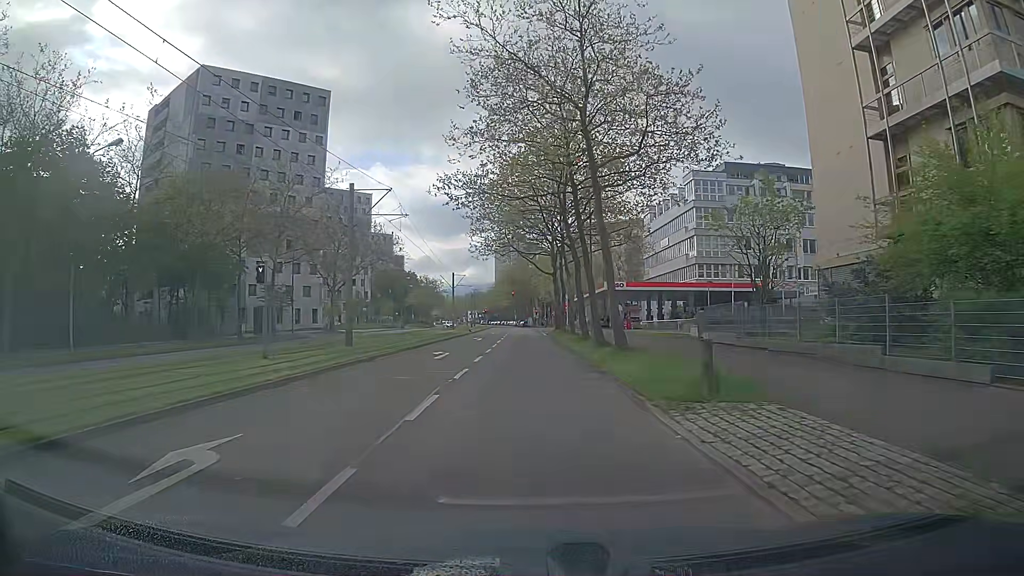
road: tertiary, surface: asphalt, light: Day
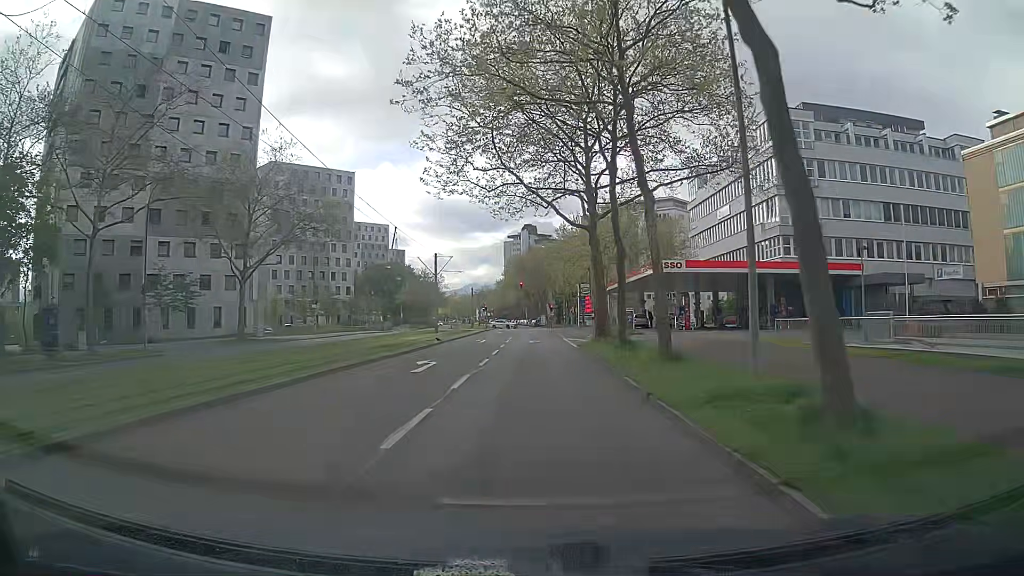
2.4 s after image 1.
(-0.3, +25.9) m; -2°
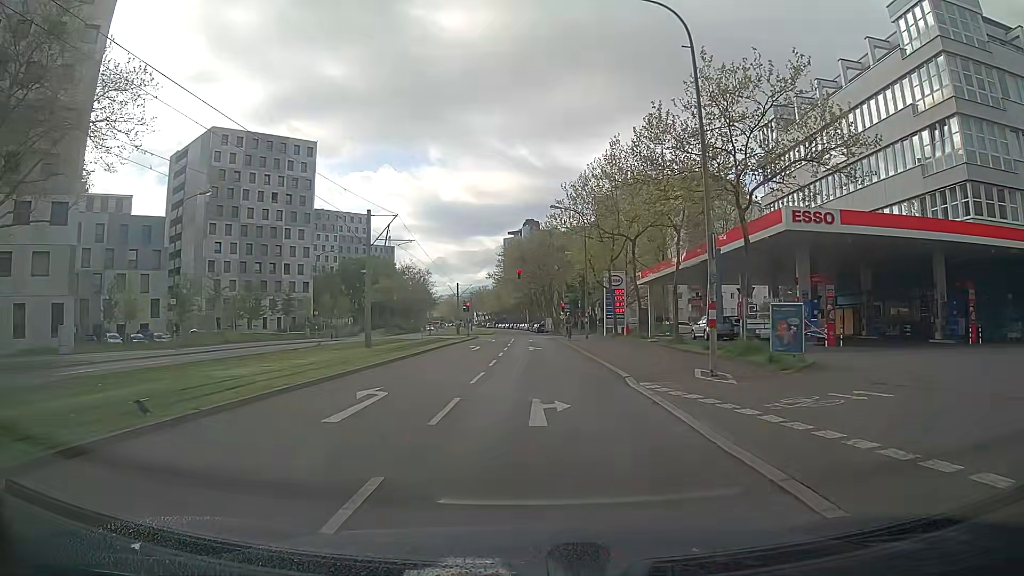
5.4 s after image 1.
(+0.3, +27.7) m; 0°
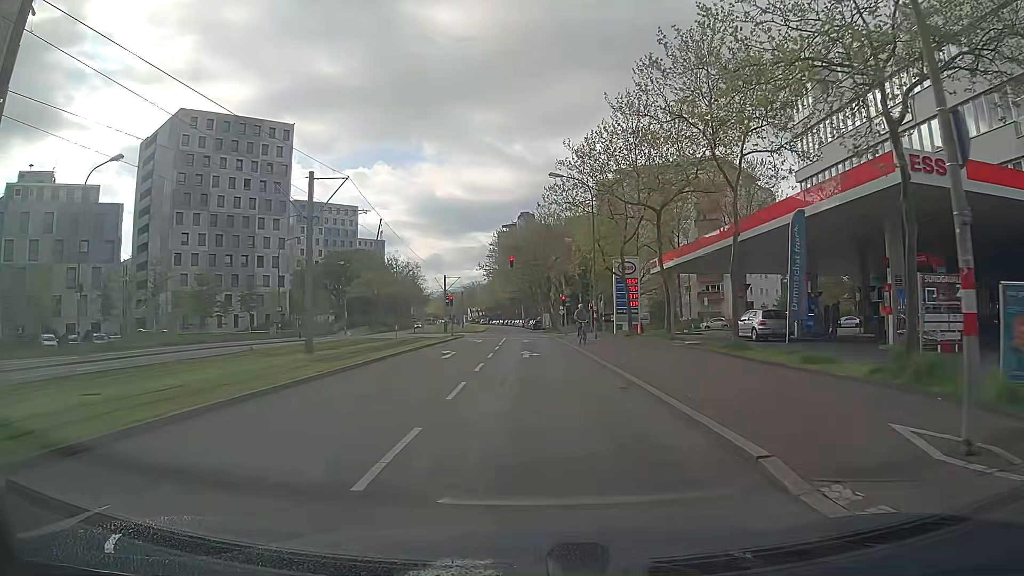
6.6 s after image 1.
(+0.2, +9.3) m; +1°
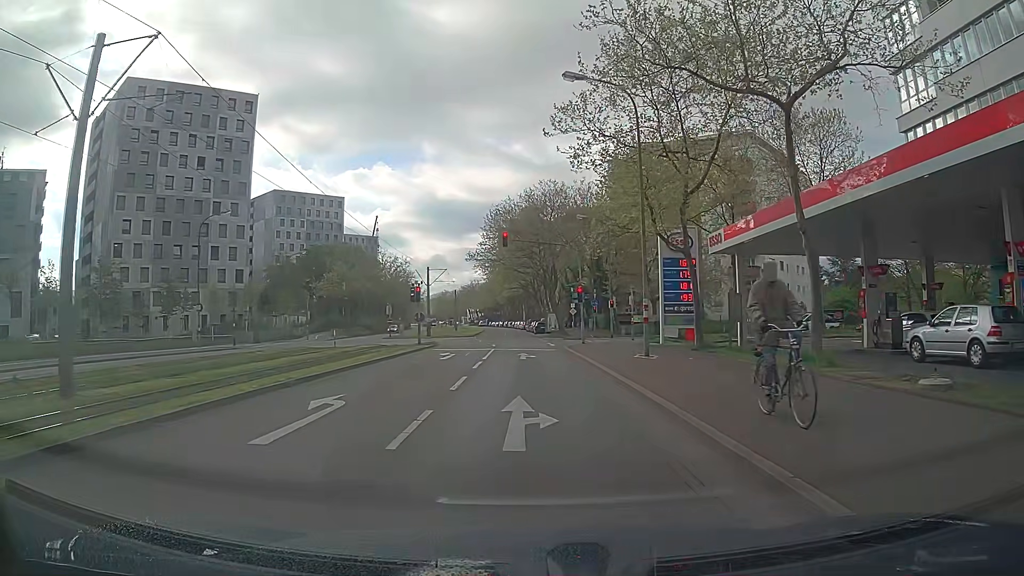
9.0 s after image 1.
(0.0, +15.9) m; 0°
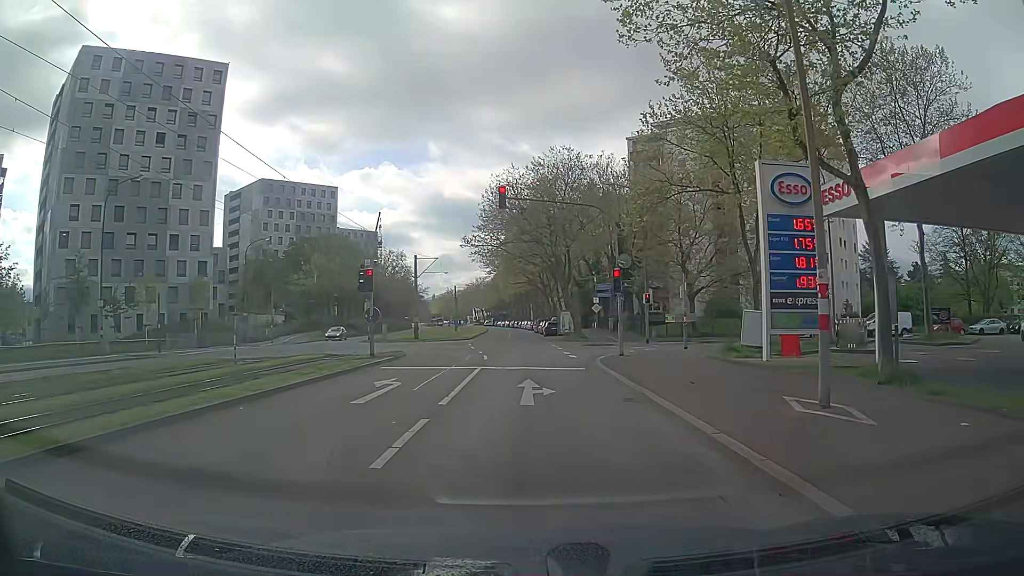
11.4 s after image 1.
(0.0, +12.6) m; 0°
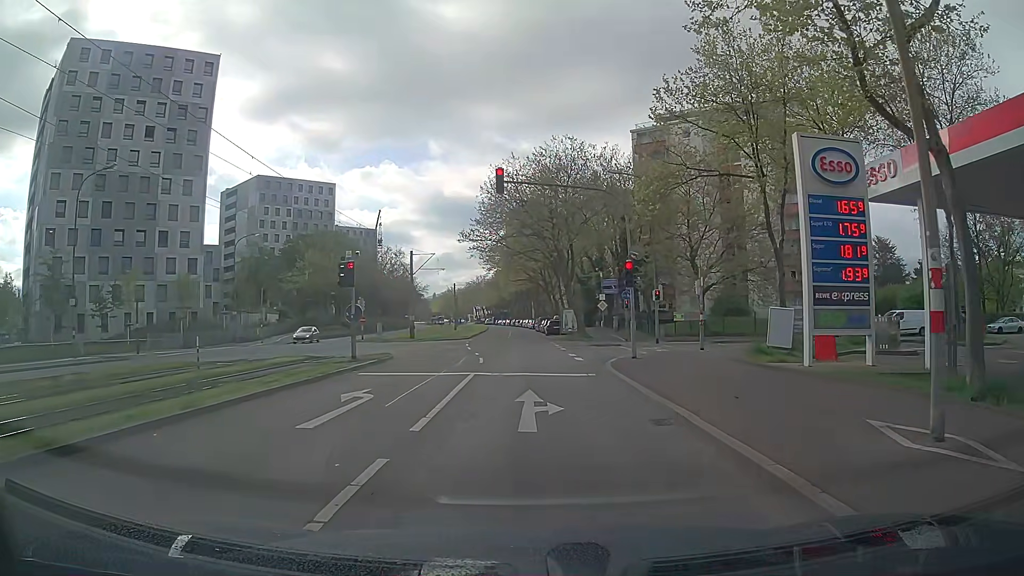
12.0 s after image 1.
(0.0, +2.7) m; 0°
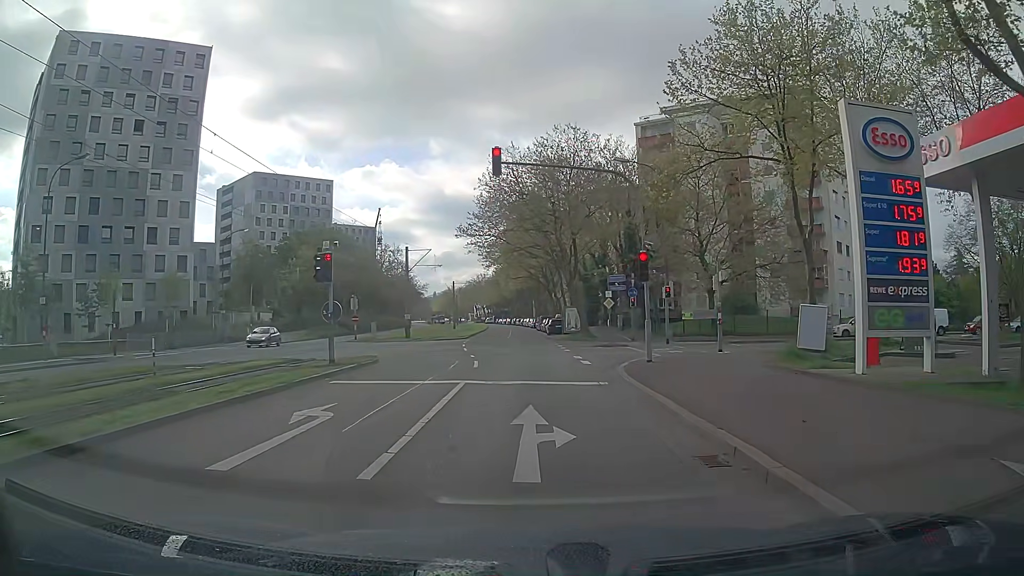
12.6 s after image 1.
(0.0, +2.5) m; 0°
(0, +10) (0, +20) (0, +30) (0, +40) (0, +50) (-1, +60) (-1, +70) (-2, +80) (-3, +90) (-4, +100) m
